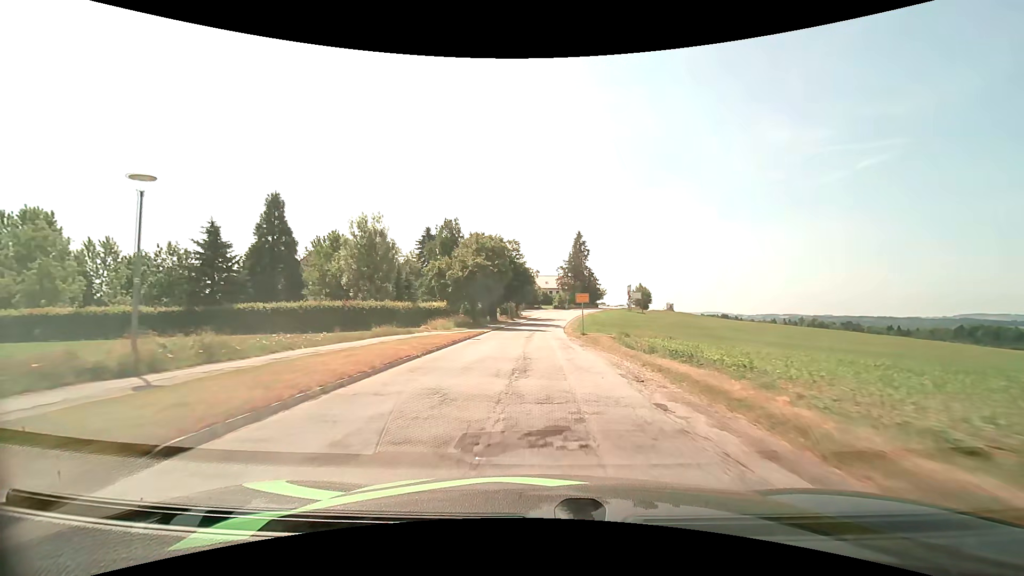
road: unclassified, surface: asphalt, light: Day
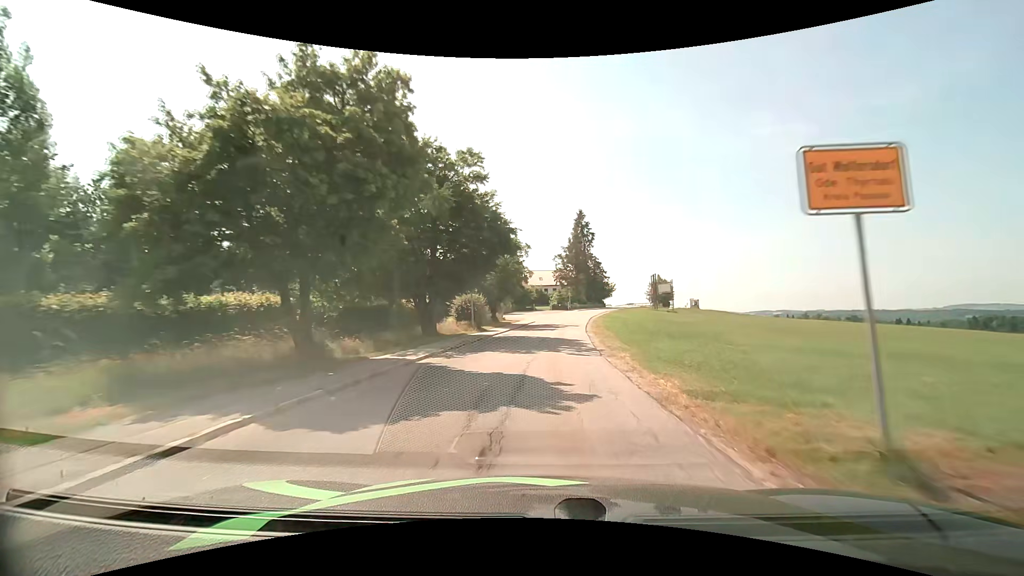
(0.0, +32.1) m; 0°
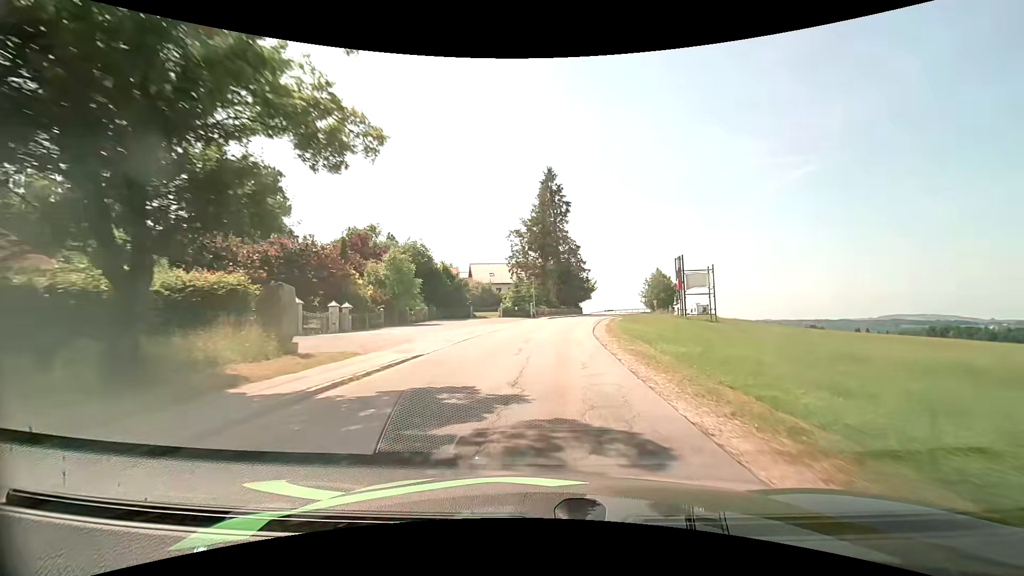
(+1.9, +39.4) m; +5°
(0, +10) (+1, +20) (+1, +30) (+3, +40) (+4, +50) (+7, +59) (+10, +69) (+12, +79) (+13, +89) (+14, +99) m
